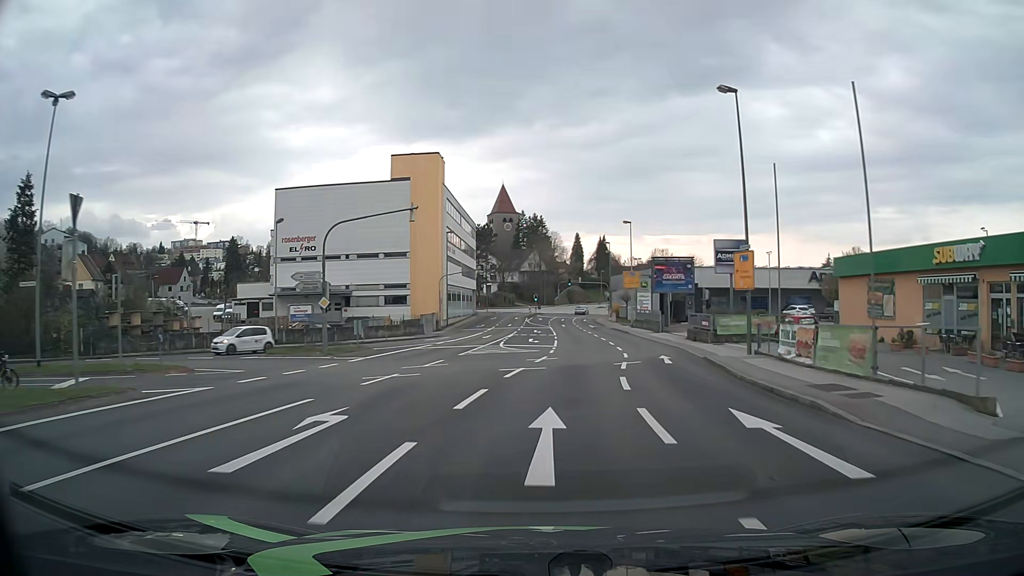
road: tertiary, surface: asphalt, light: Day
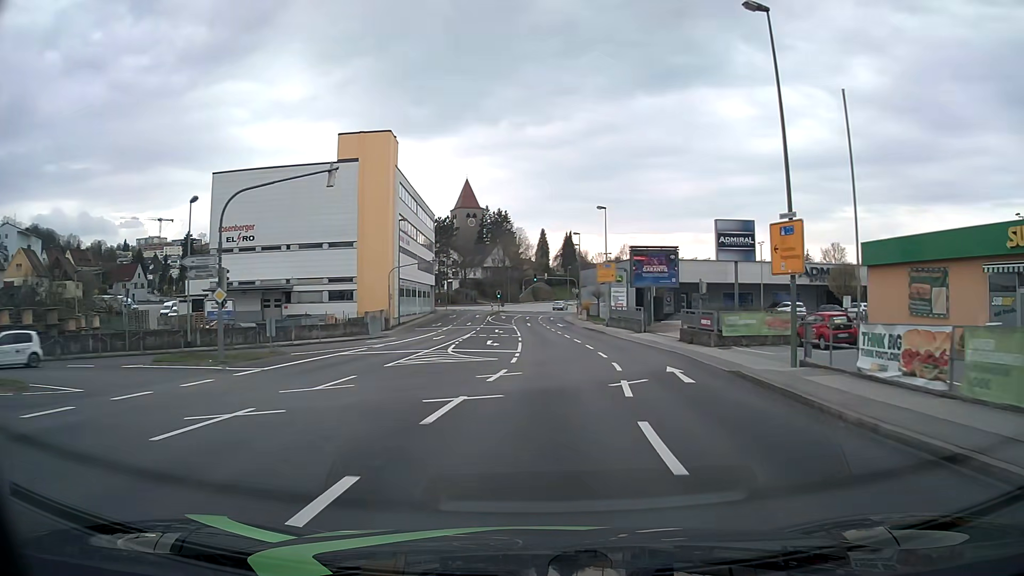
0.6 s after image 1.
(+0.2, +7.6) m; +3°
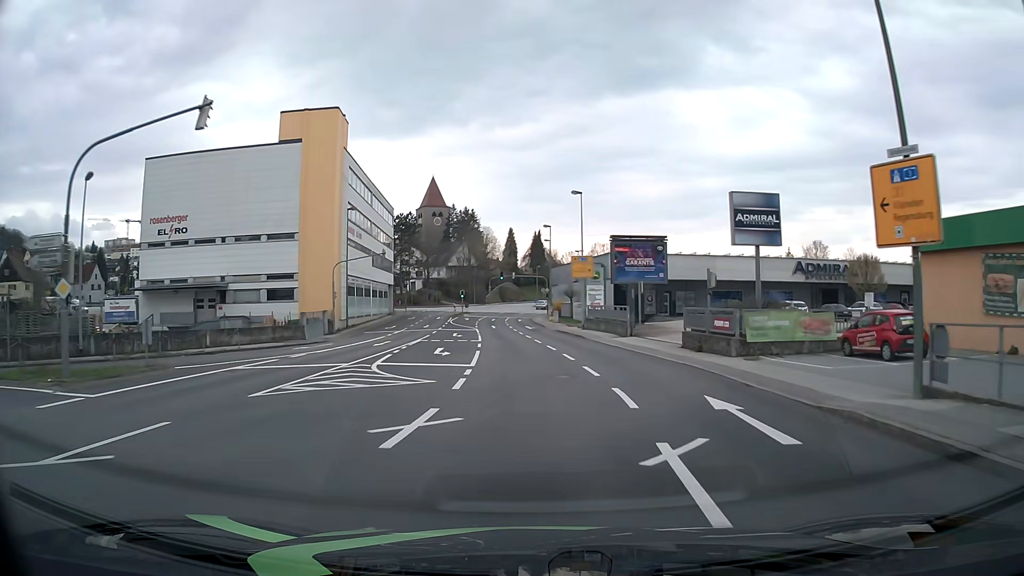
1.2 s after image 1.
(+0.2, +7.6) m; +3°
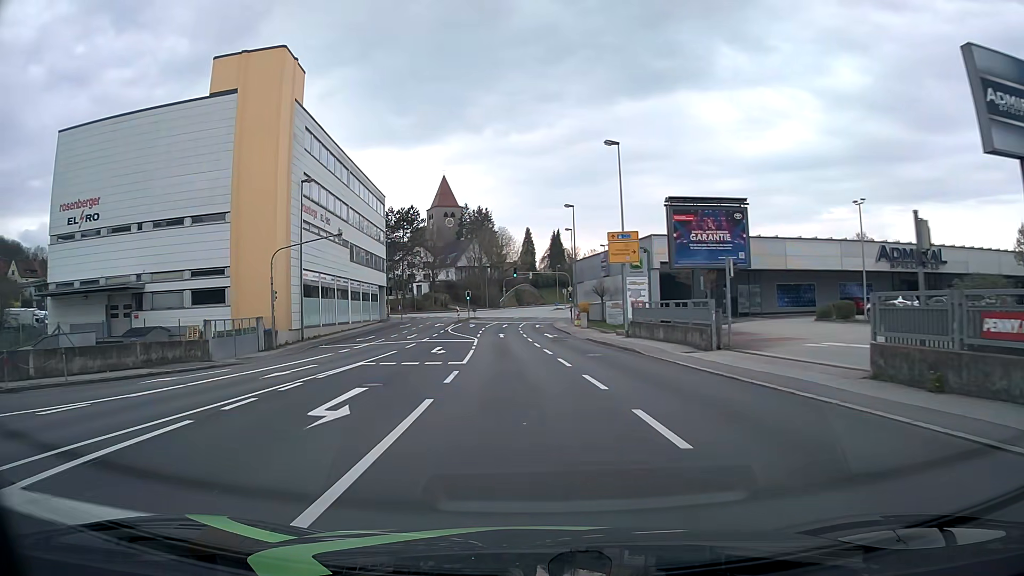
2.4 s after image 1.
(0.0, +15.3) m; -1°
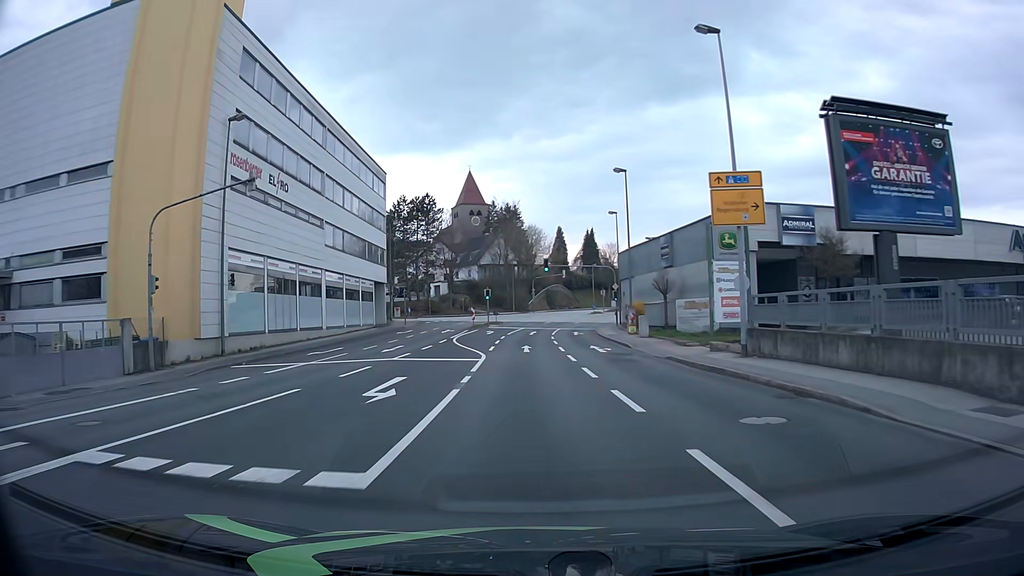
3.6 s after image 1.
(-0.5, +15.2) m; -3°
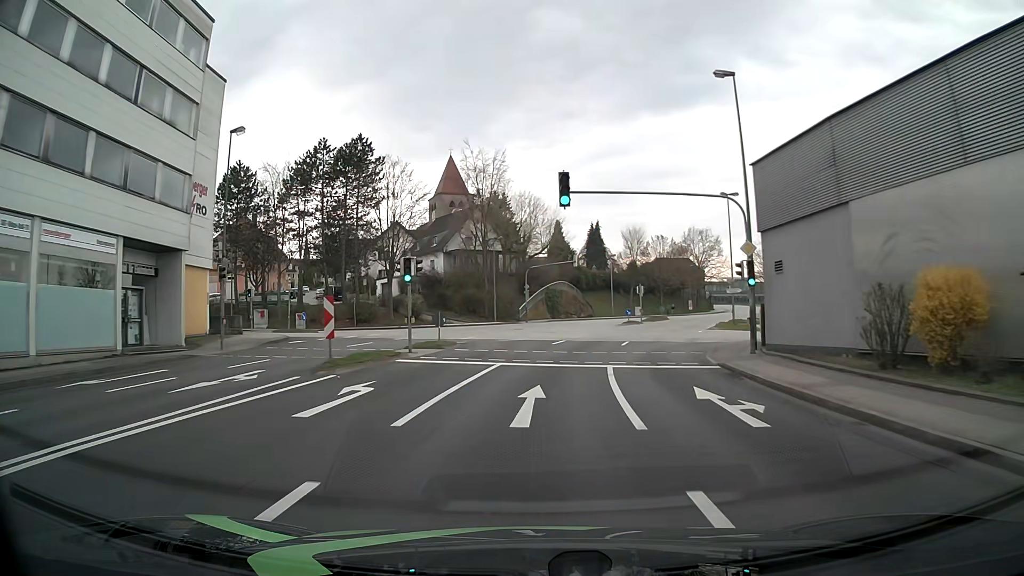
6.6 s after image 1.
(-0.2, +37.8) m; 0°
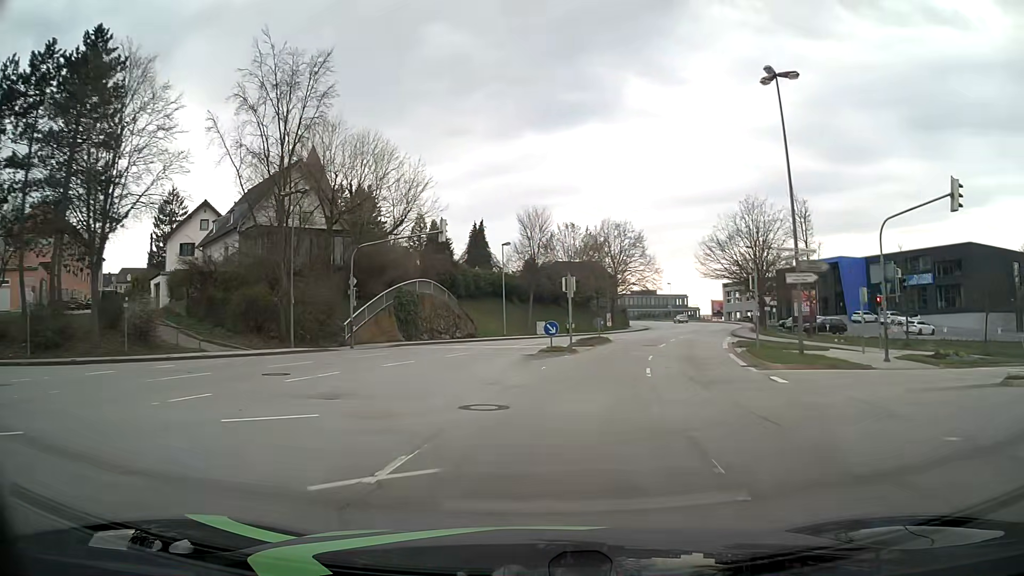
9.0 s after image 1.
(+2.3, +29.8) m; +10°
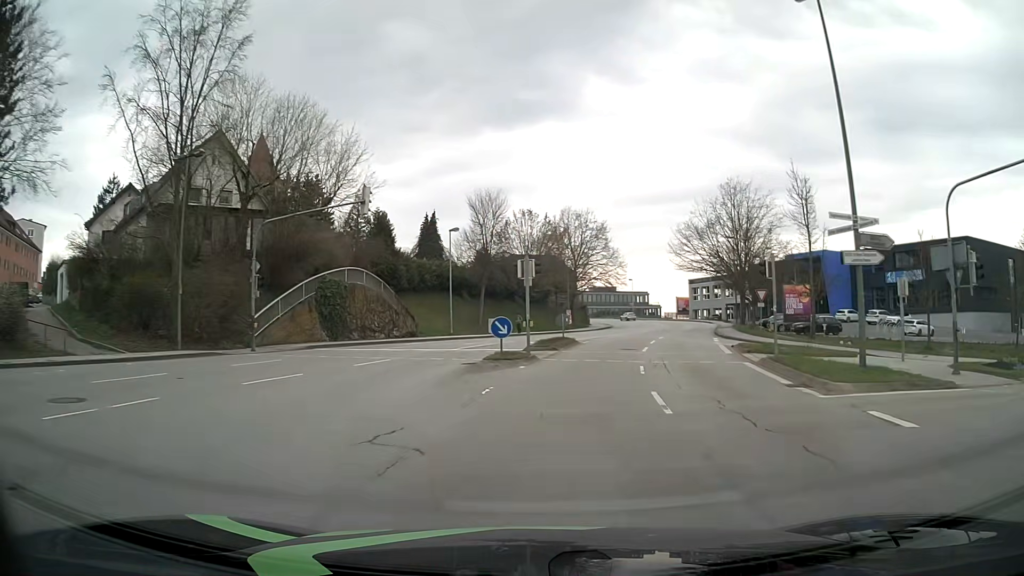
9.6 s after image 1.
(+0.2, +7.4) m; +3°
(0, +10) (+2, +20) (+4, +30) (+6, +39) (+9, +49) (+12, +59) (+14, +68) (+17, +78) (+18, +88) (+19, +98) m
